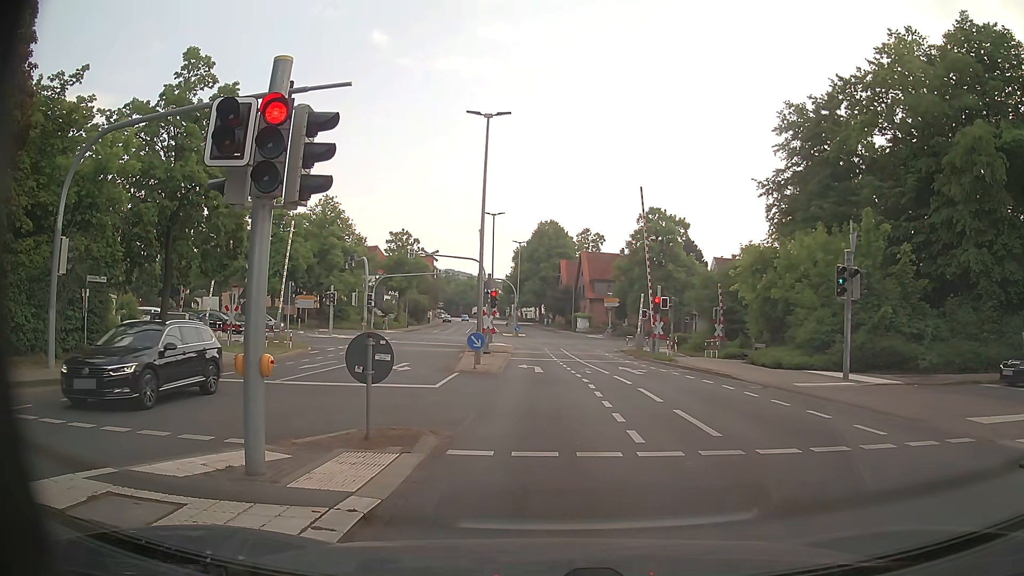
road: tertiary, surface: asphalt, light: Day
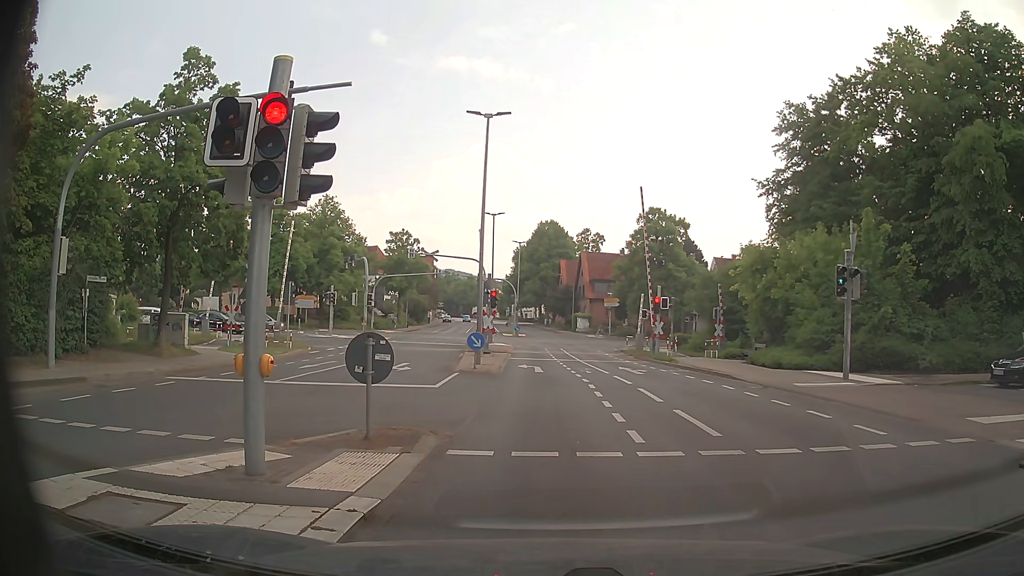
(0.0, +0.1) m; 0°
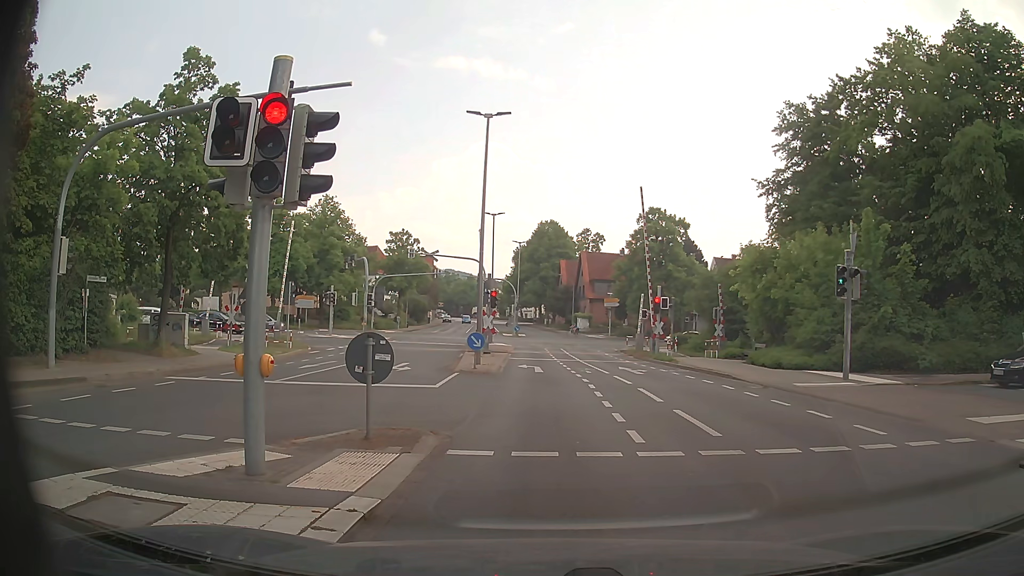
(0.0, 0.0) m; 0°
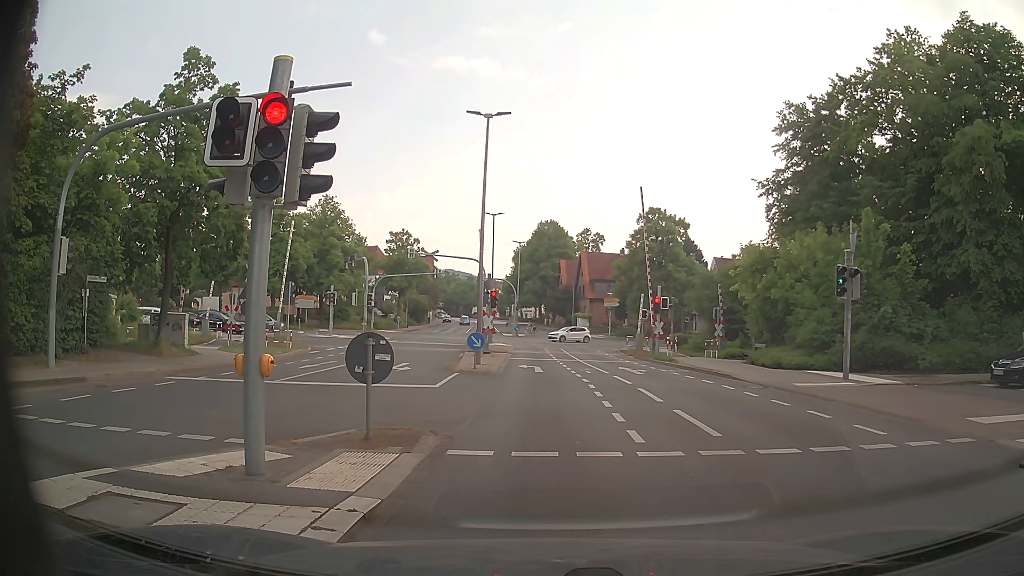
(0.0, 0.0) m; 0°
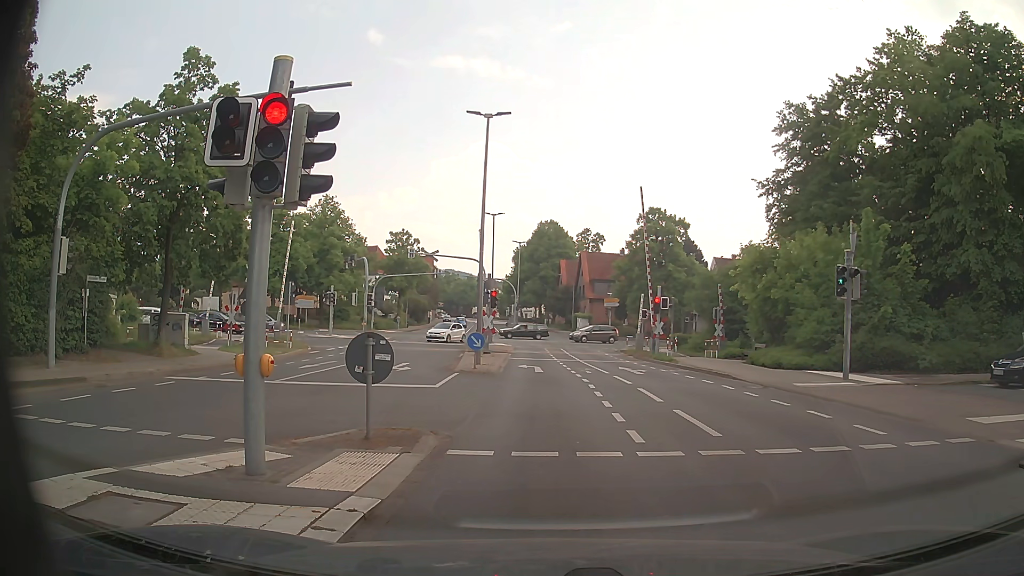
(0.0, 0.0) m; 0°
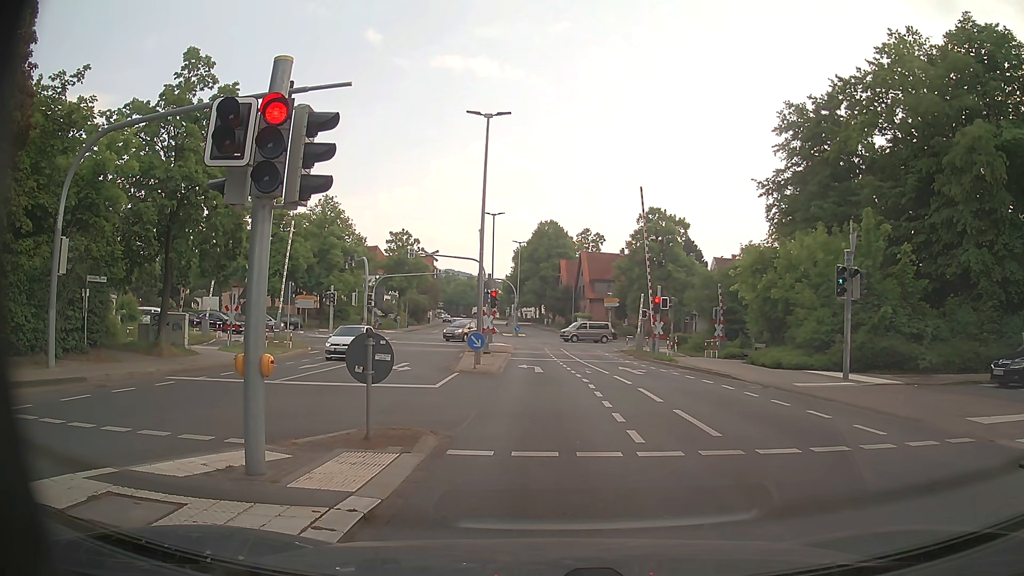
(0.0, 0.0) m; 0°
